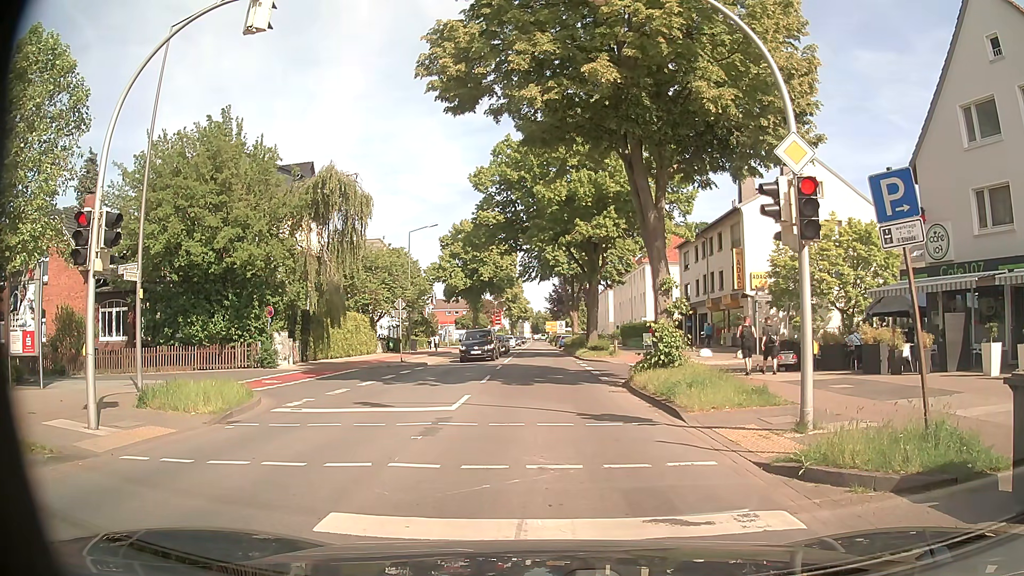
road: secondary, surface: asphalt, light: Day
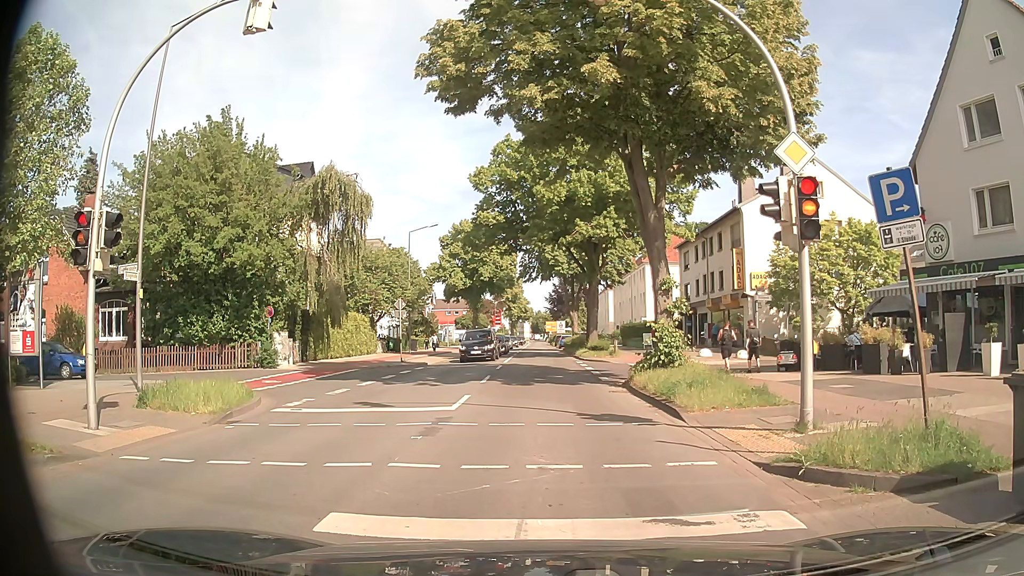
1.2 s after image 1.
(0.0, 0.0) m; 0°
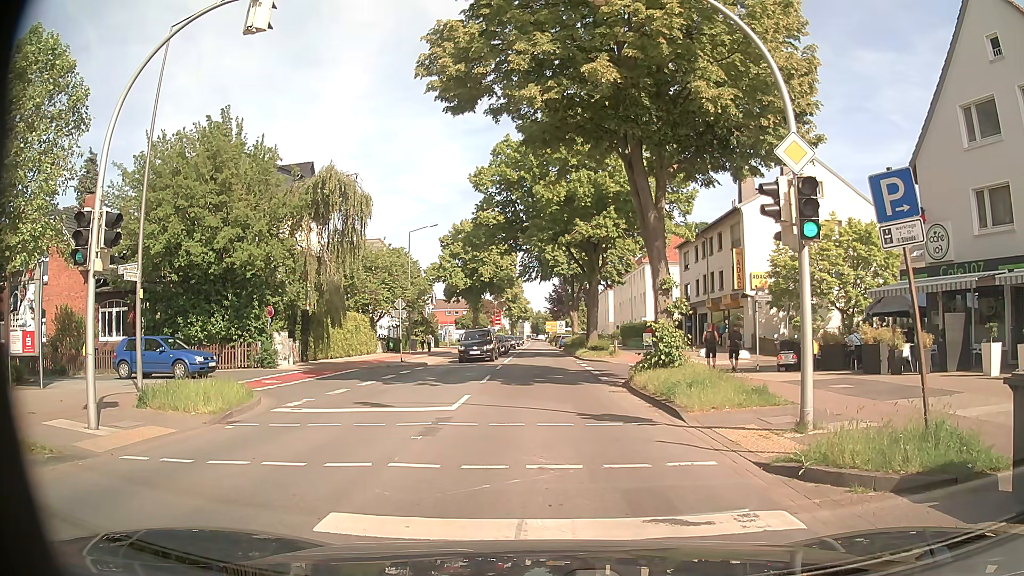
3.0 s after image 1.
(0.0, 0.0) m; 0°
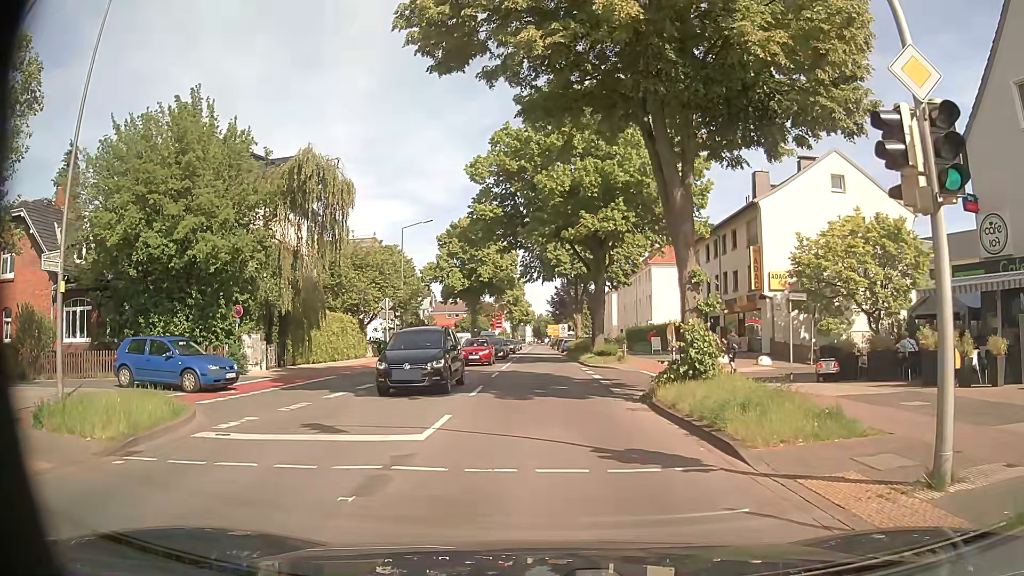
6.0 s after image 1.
(-0.1, +3.4) m; -3°
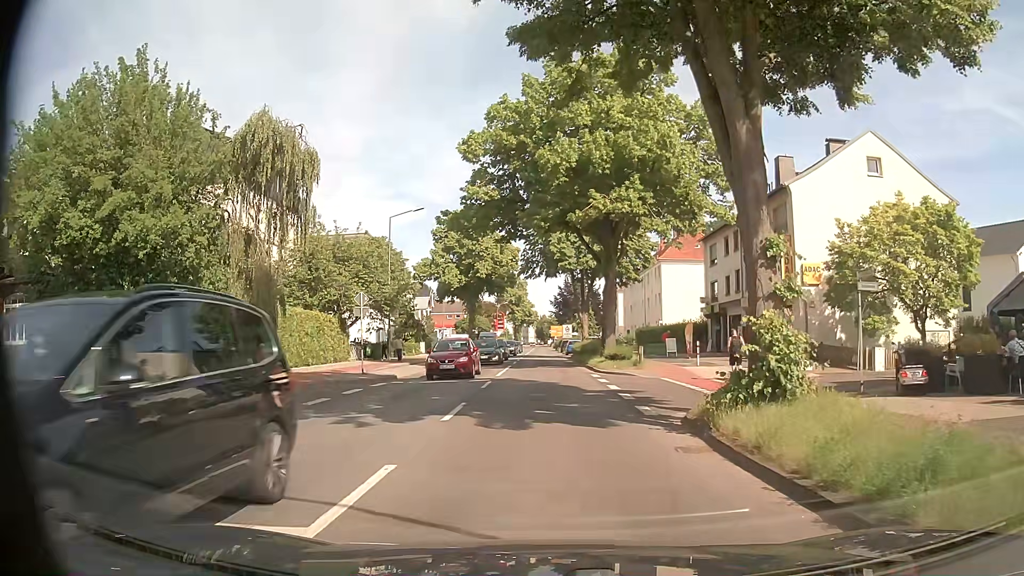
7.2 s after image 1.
(+0.1, +4.9) m; +2°
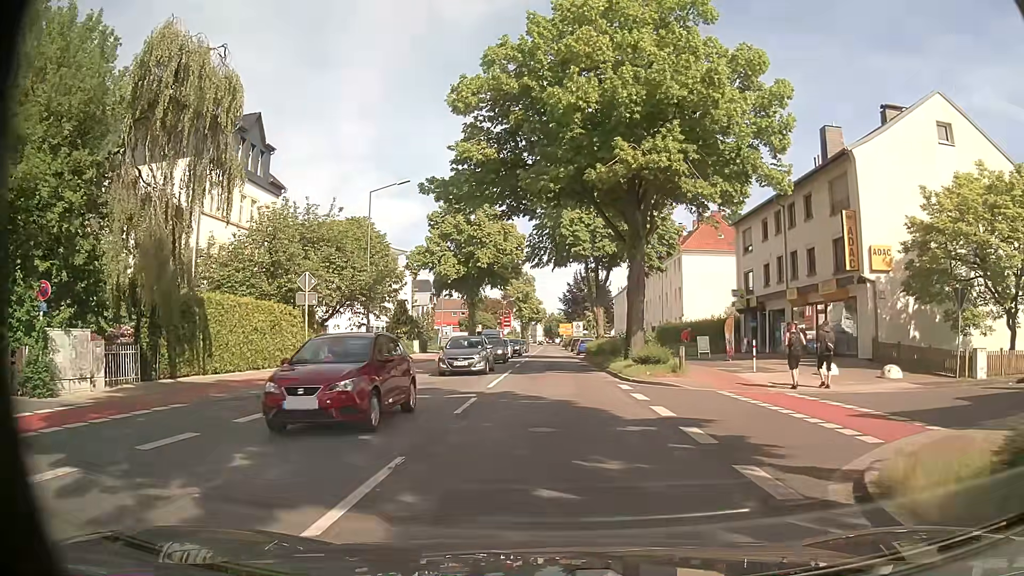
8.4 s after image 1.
(-0.2, +7.1) m; -3°
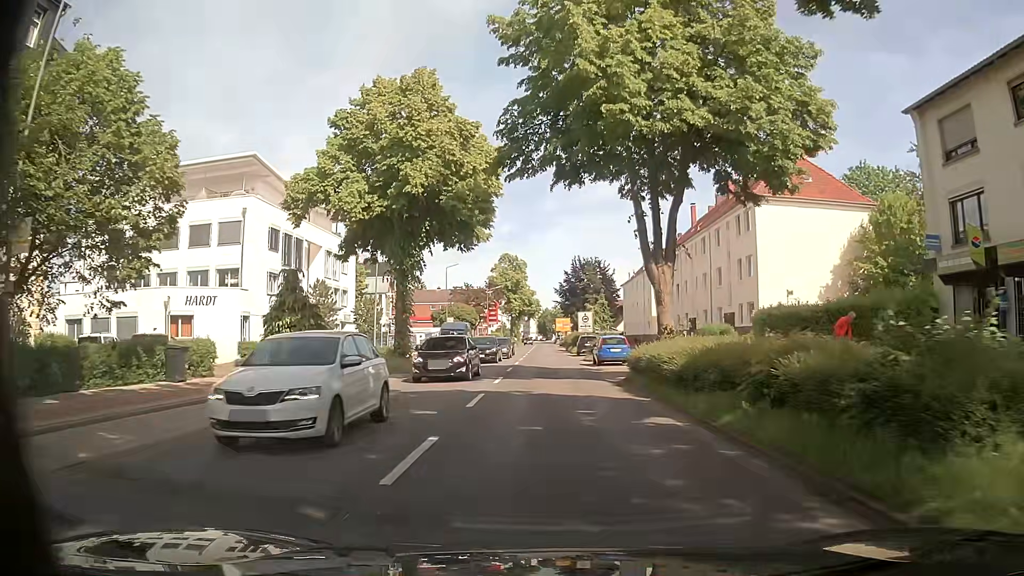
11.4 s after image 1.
(+0.3, +26.0) m; +1°
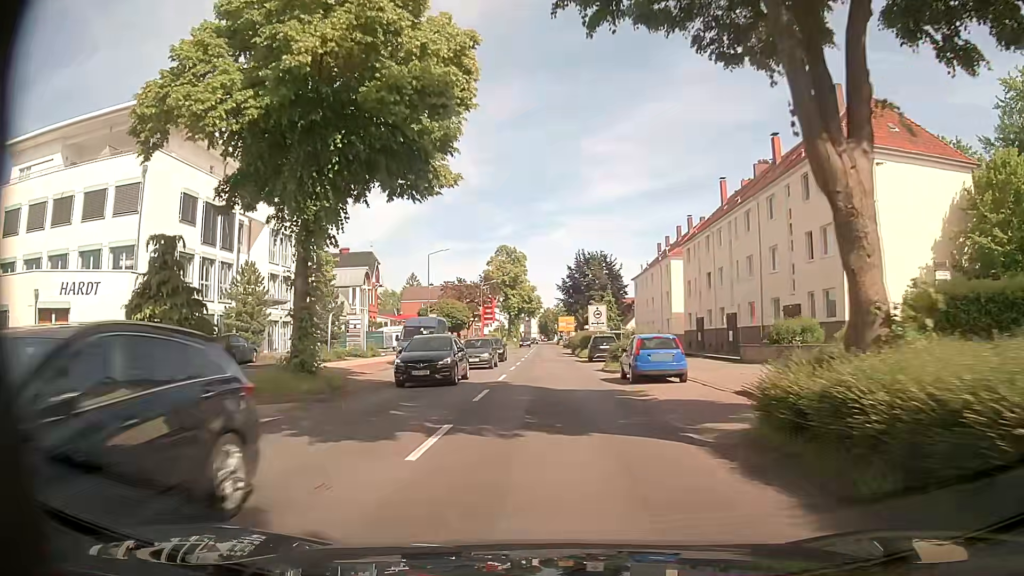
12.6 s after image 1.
(-0.1, +12.7) m; 0°
(0, +10) (0, +20) (0, +30) (0, +40) (0, +50) (0, +60) (0, +70) (-1, +80) (-1, +90) (-1, +100) m
